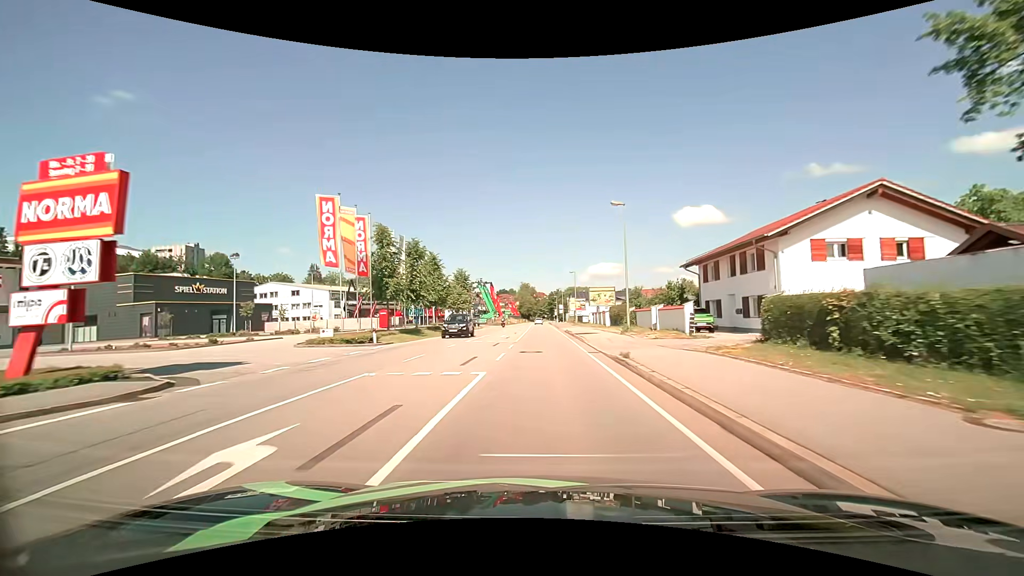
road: primary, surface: asphalt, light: Day
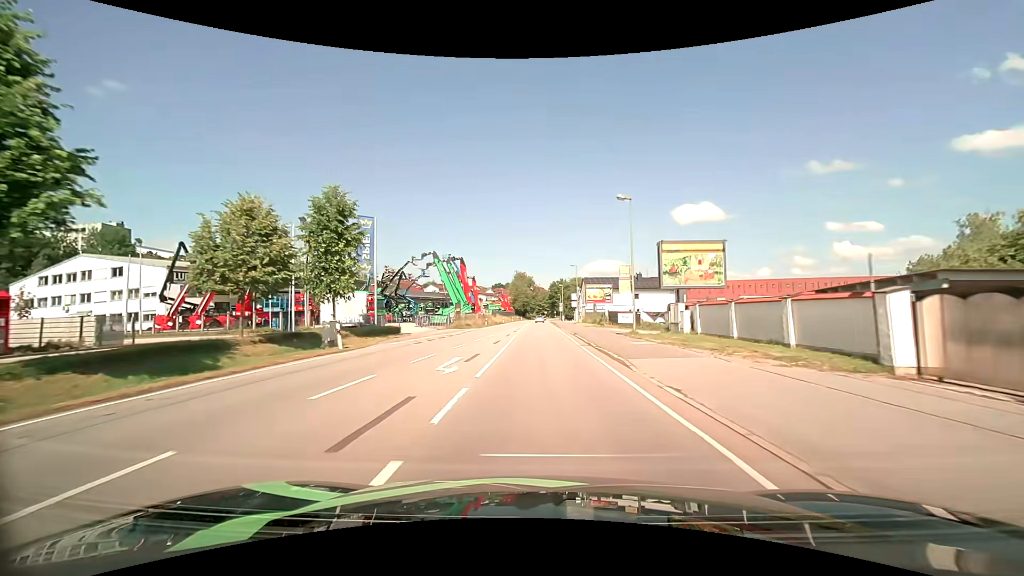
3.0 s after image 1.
(+0.2, +44.7) m; 0°
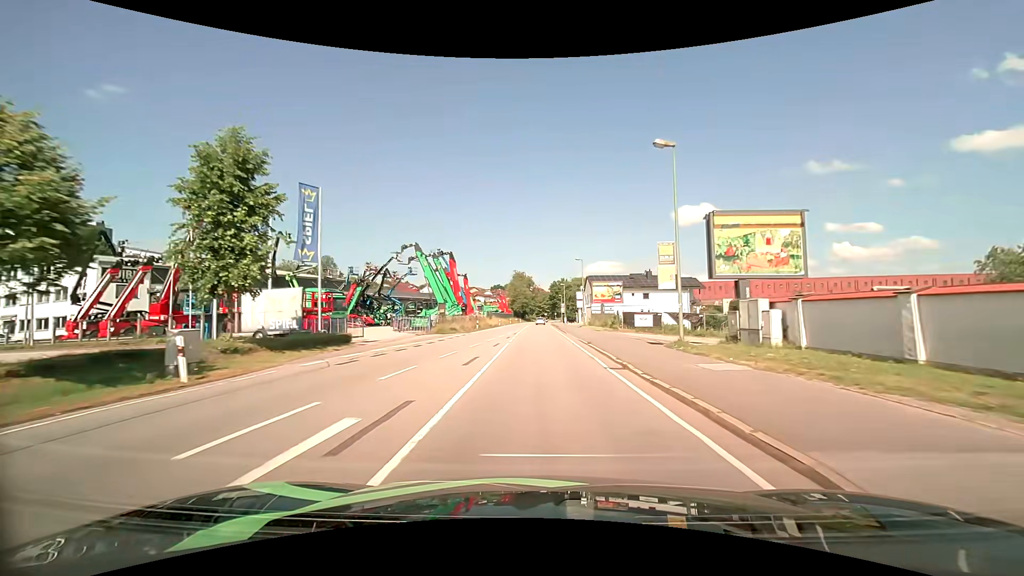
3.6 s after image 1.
(0.0, +9.2) m; 0°
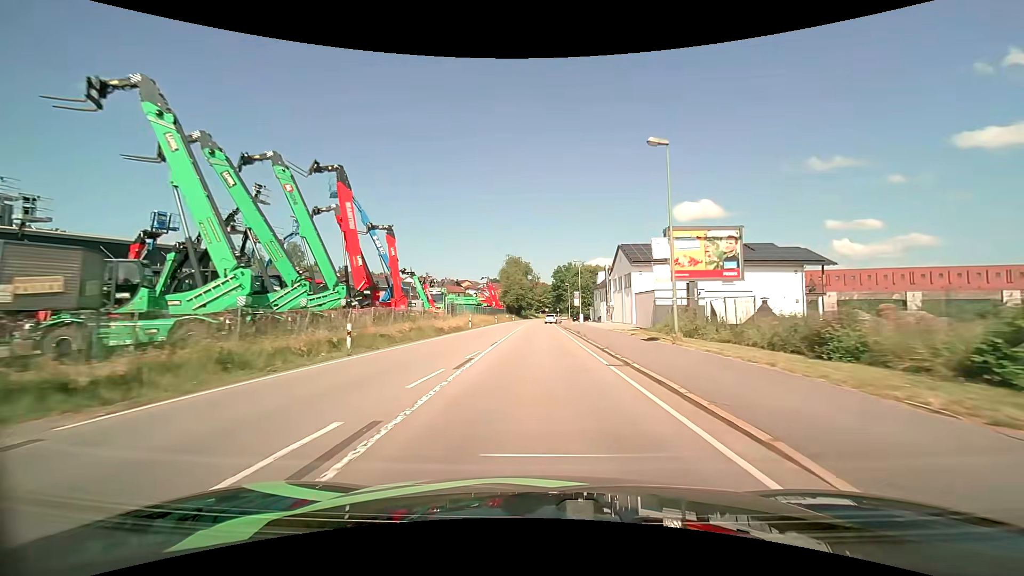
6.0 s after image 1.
(0.0, +37.8) m; 0°
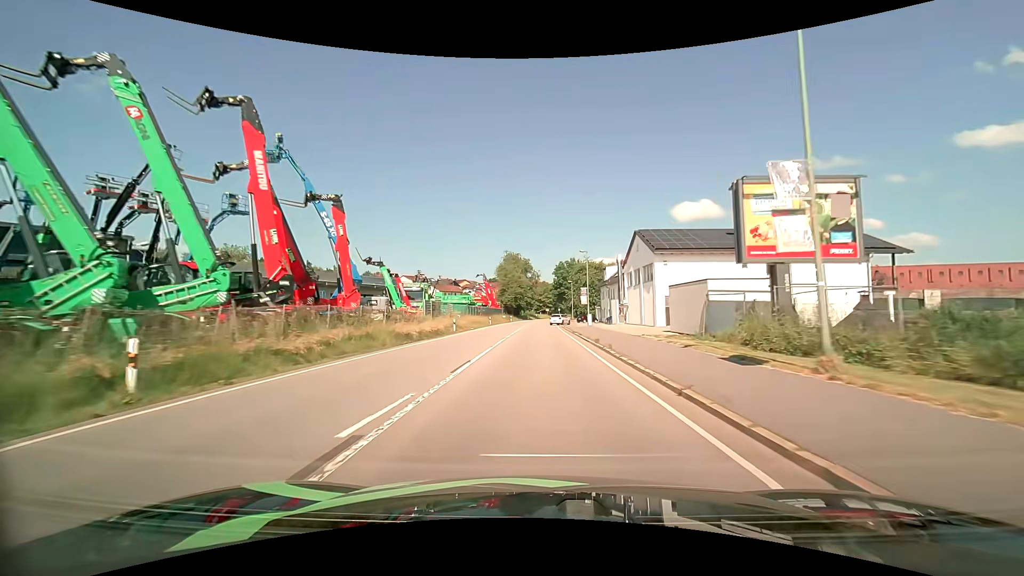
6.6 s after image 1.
(0.0, +9.7) m; 0°
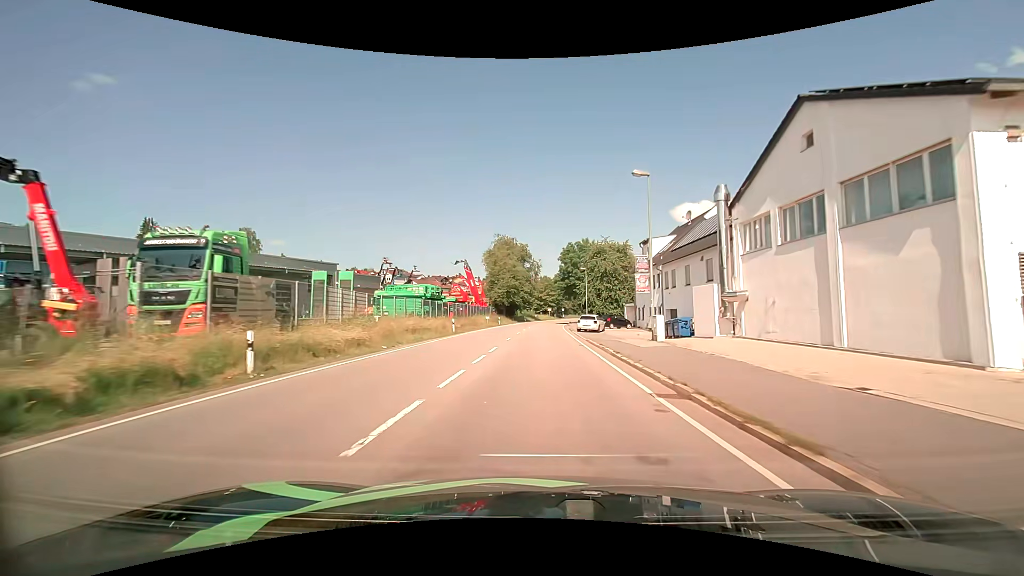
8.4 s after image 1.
(0.0, +29.3) m; 0°
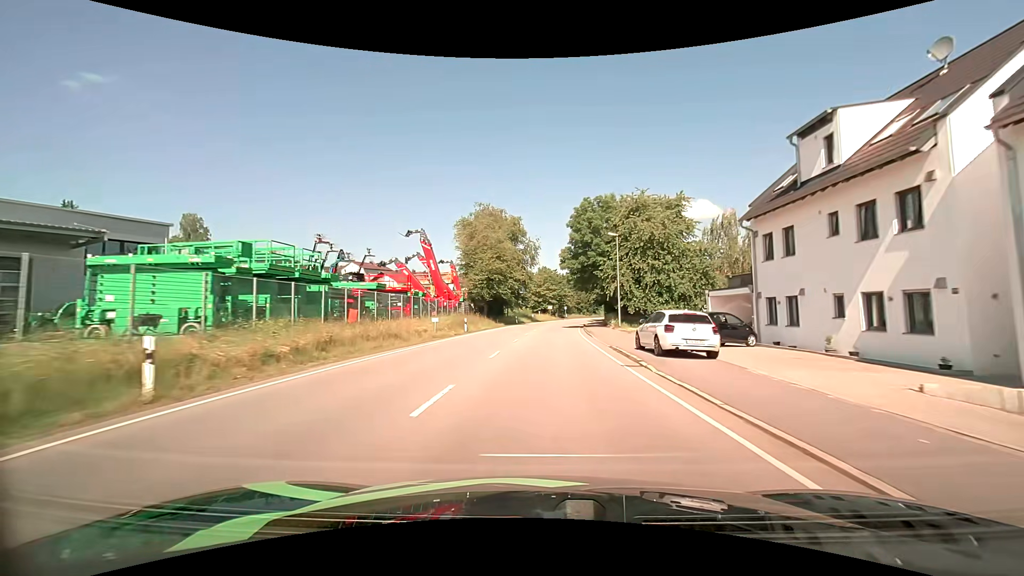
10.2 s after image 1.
(+0.1, +30.0) m; 0°
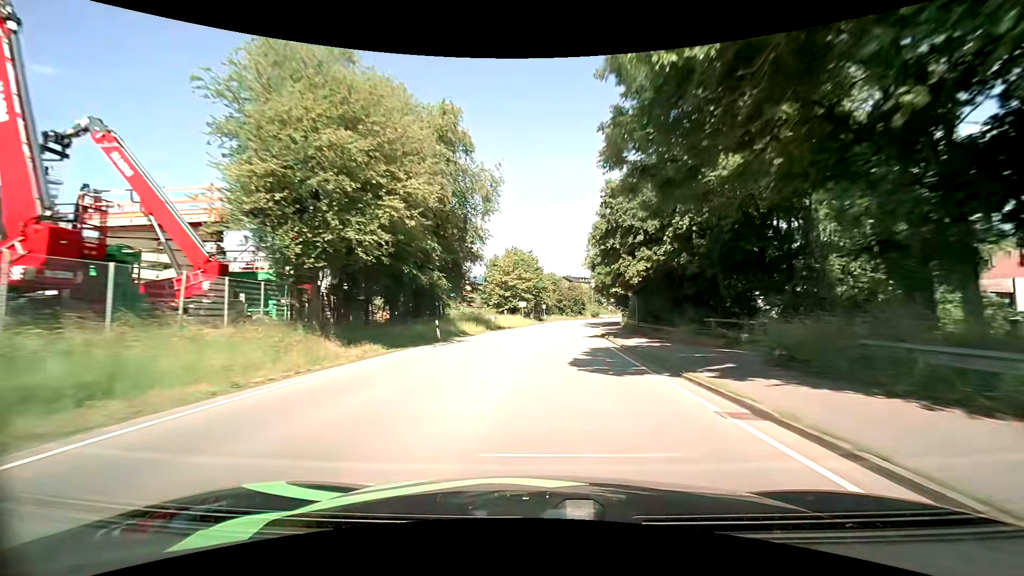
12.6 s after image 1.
(+0.8, +41.8) m; +3°
(0, +10) (0, +20) (+1, +30) (+2, +40) (+3, +50) (+4, +60) (+6, +70) (+8, +79) (+10, +89) (+12, +99) m
